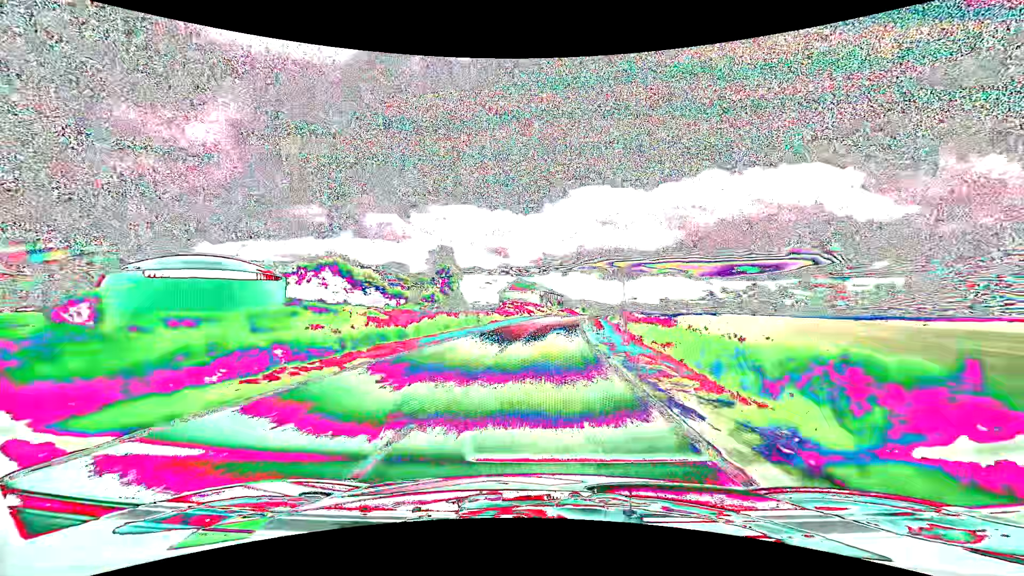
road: tertiary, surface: asphalt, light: Day
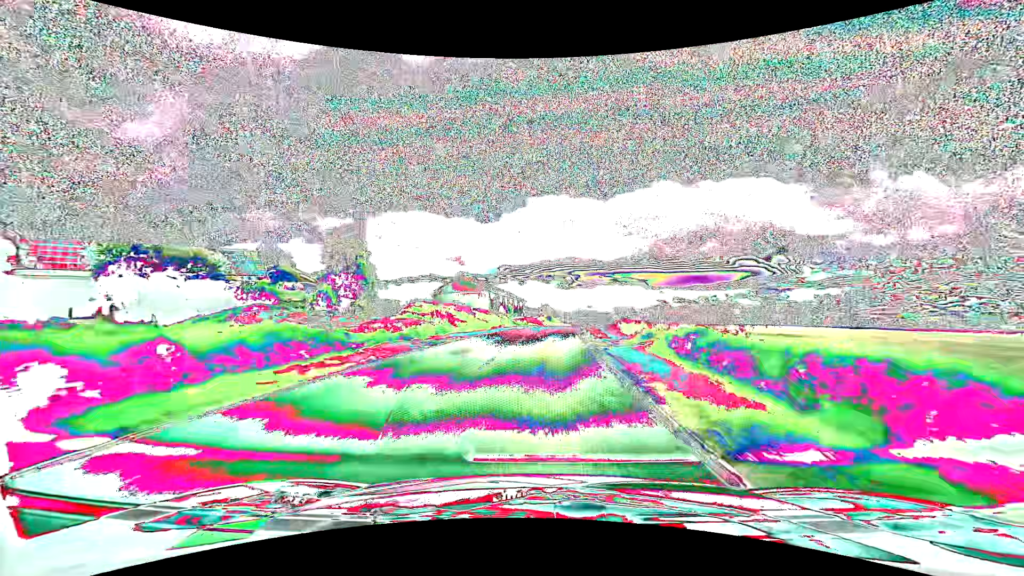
(+1.8, +40.4) m; +5°
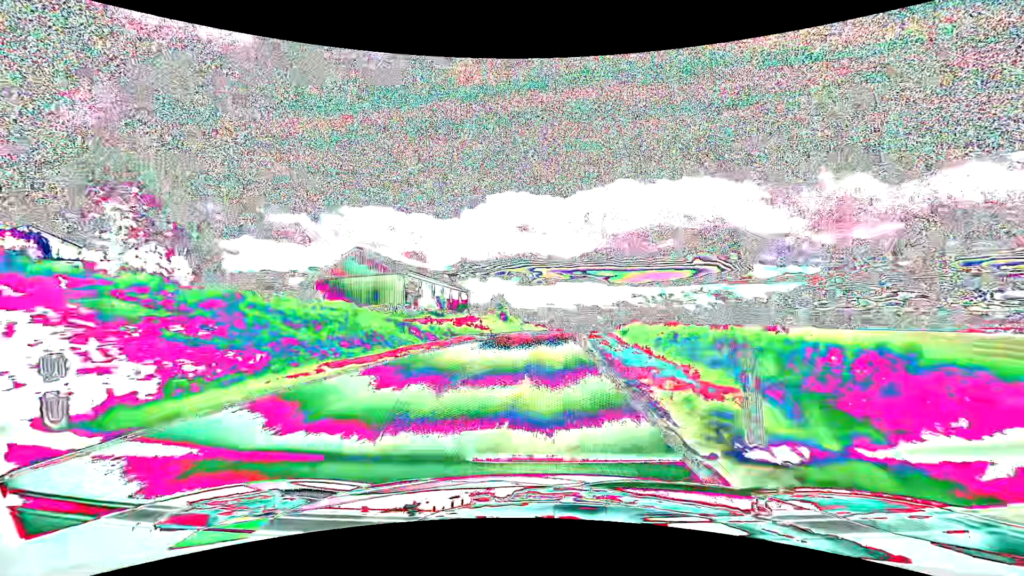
(+1.8, +39.7) m; +4°
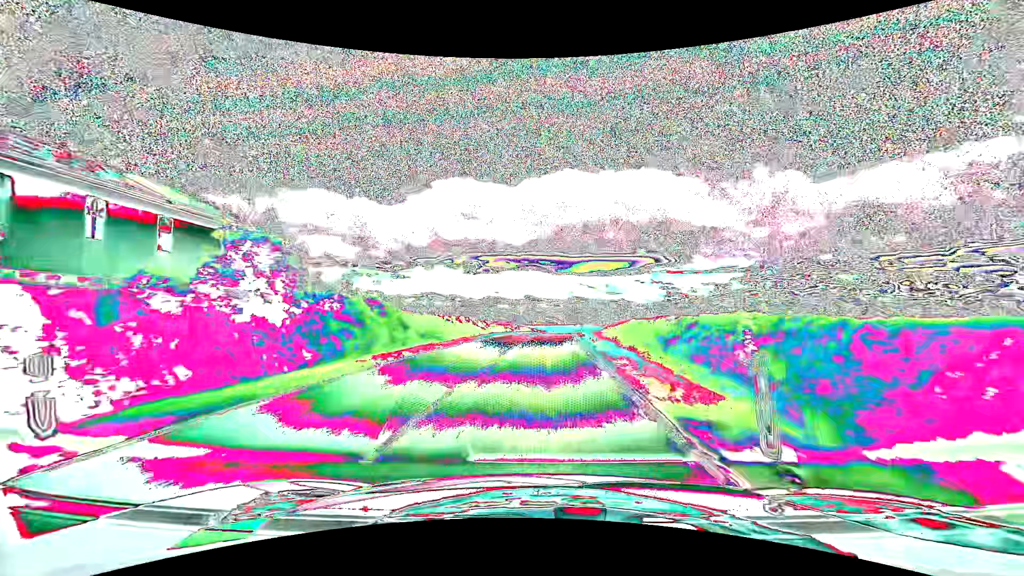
(+2.8, +52.8) m; +6°
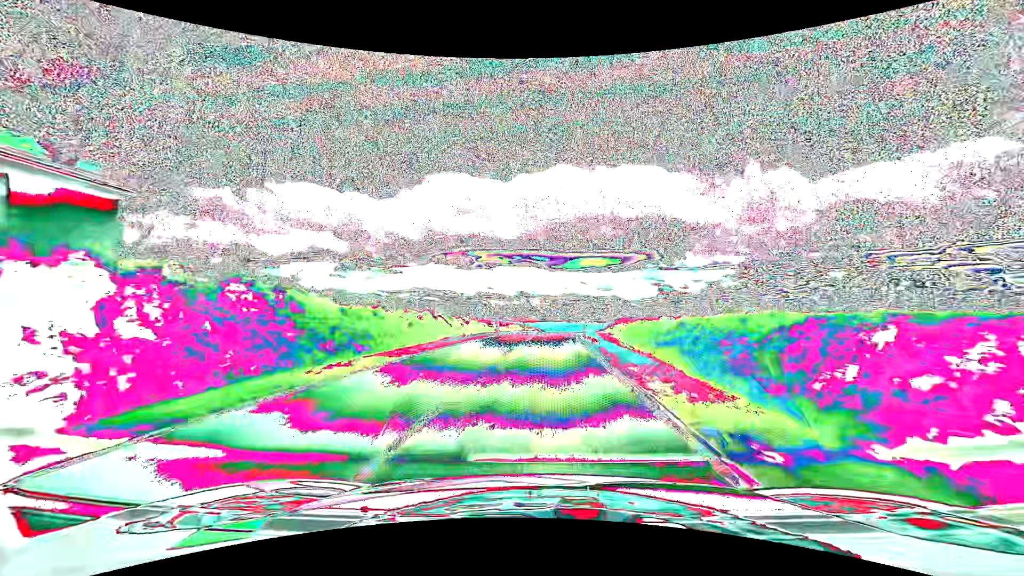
(+0.1, +13.4) m; +1°
(0, +10) (0, +20) (+1, +30) (+1, +40) (+2, +50) (+3, +60) (+4, +70) (+4, +80) (+6, +90) (+7, +100) m
